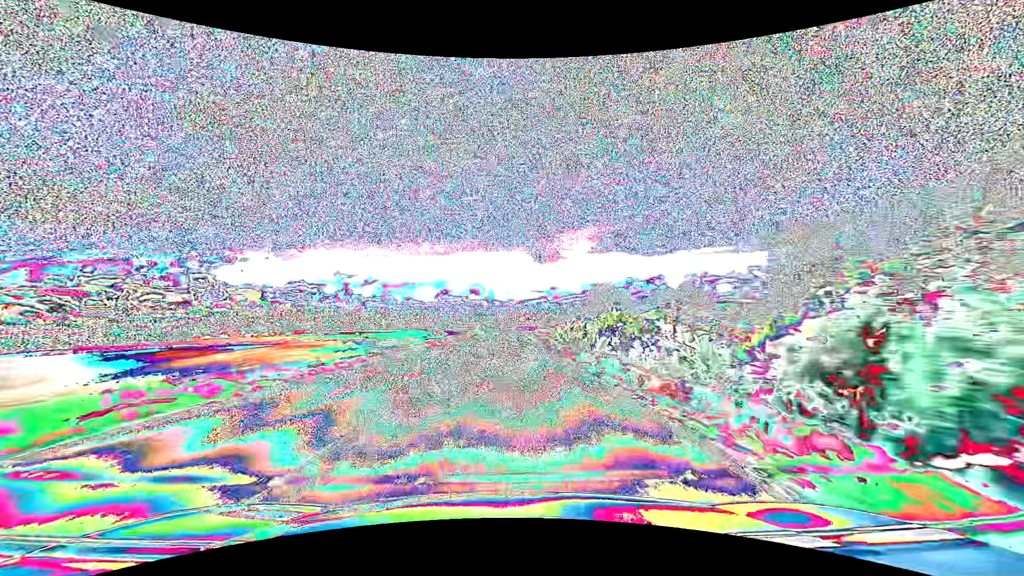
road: primary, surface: asphalt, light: Day
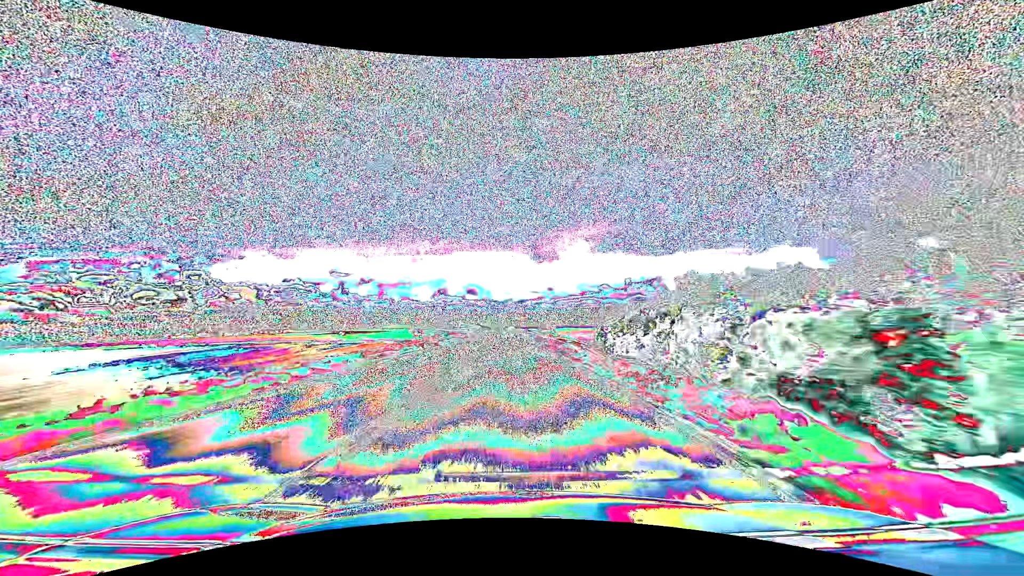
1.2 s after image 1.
(+0.1, +31.6) m; 0°
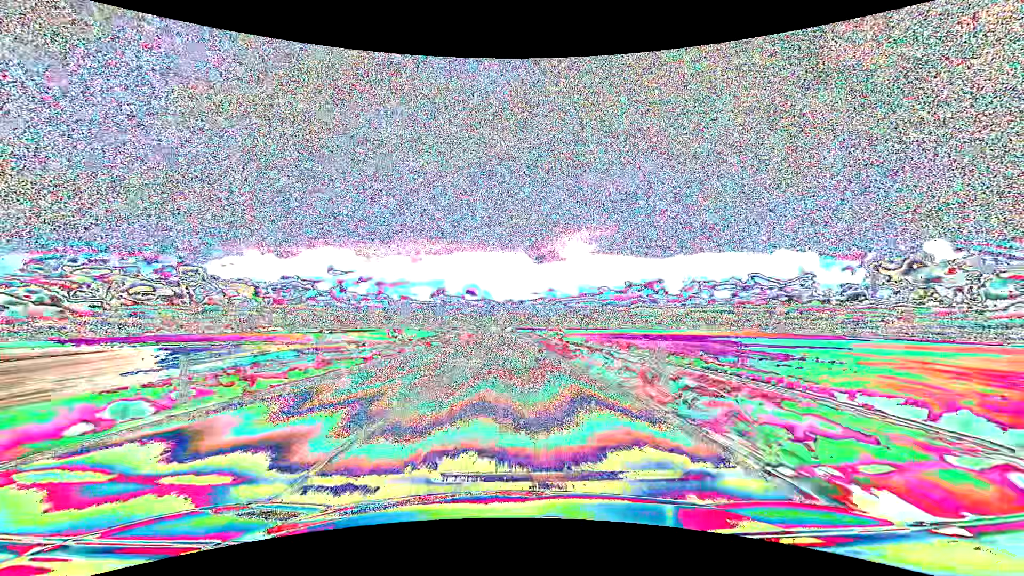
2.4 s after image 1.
(0.0, +31.6) m; 0°
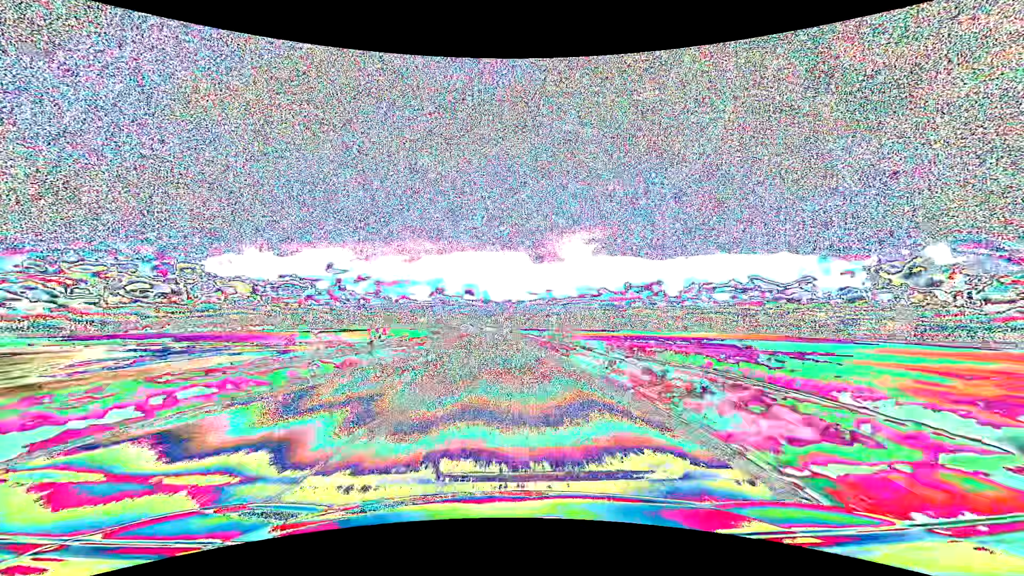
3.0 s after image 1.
(0.0, +15.8) m; 0°
